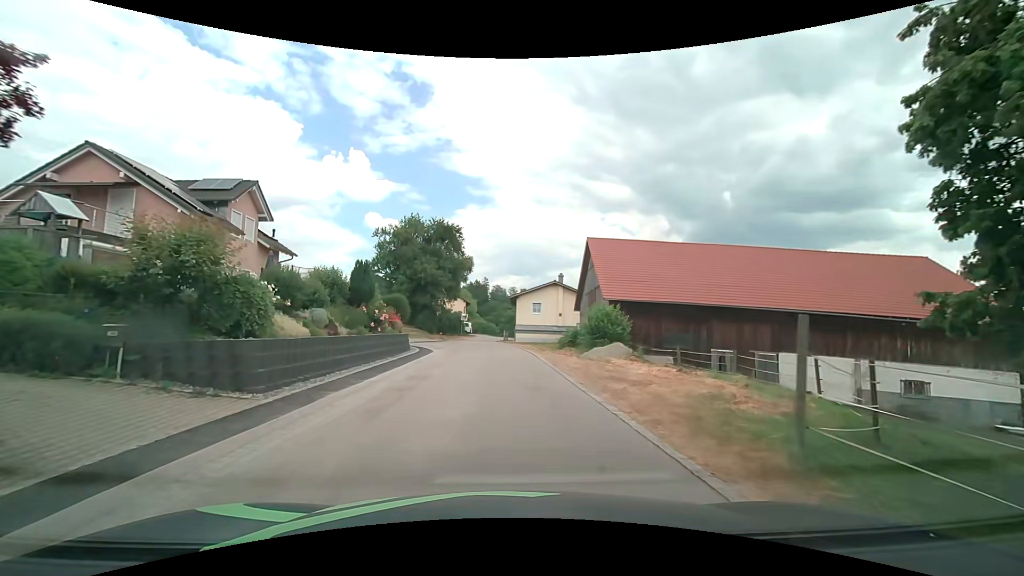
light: Day
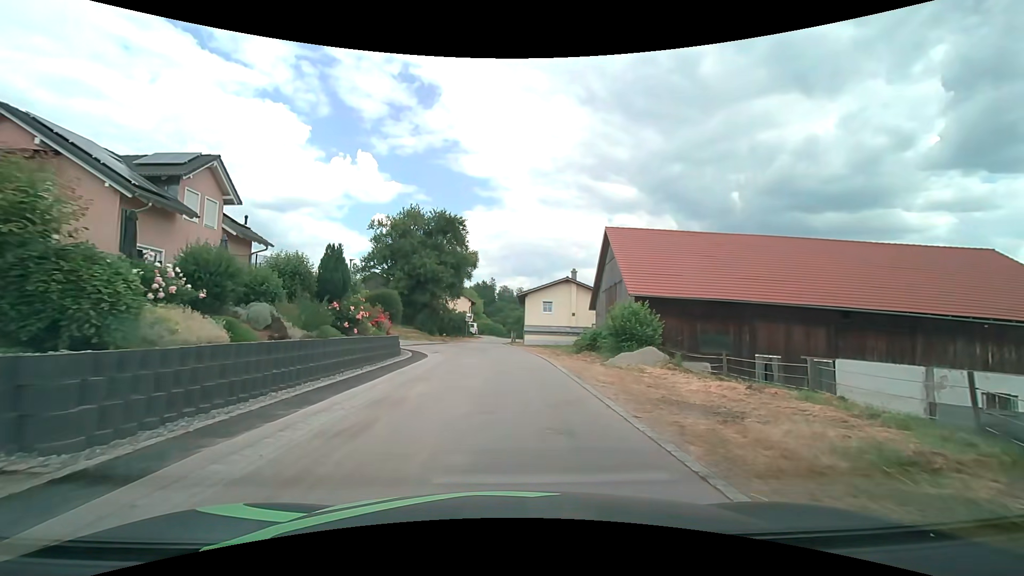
(-0.1, +4.4) m; -1°
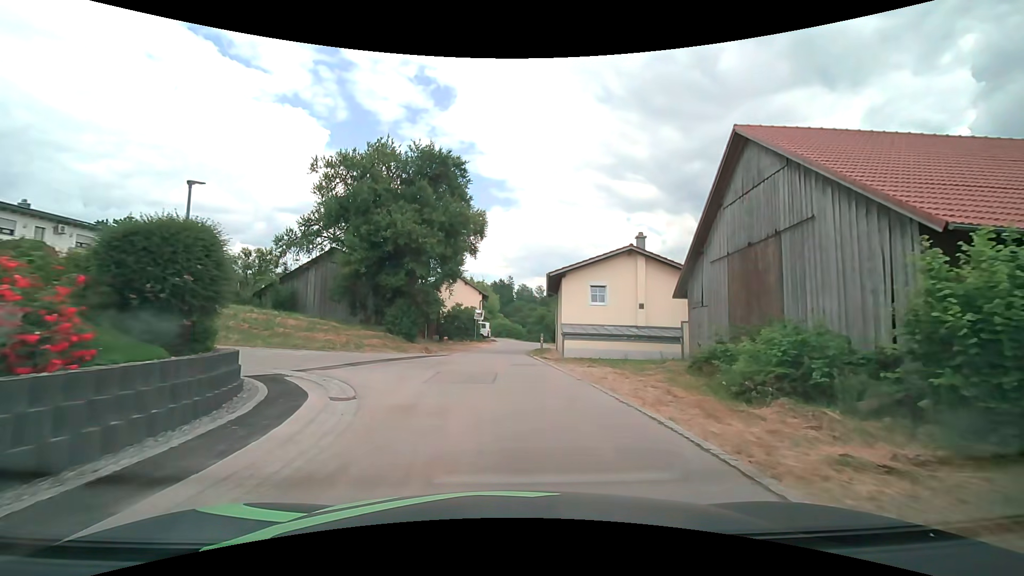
(-0.3, +17.6) m; -2°
